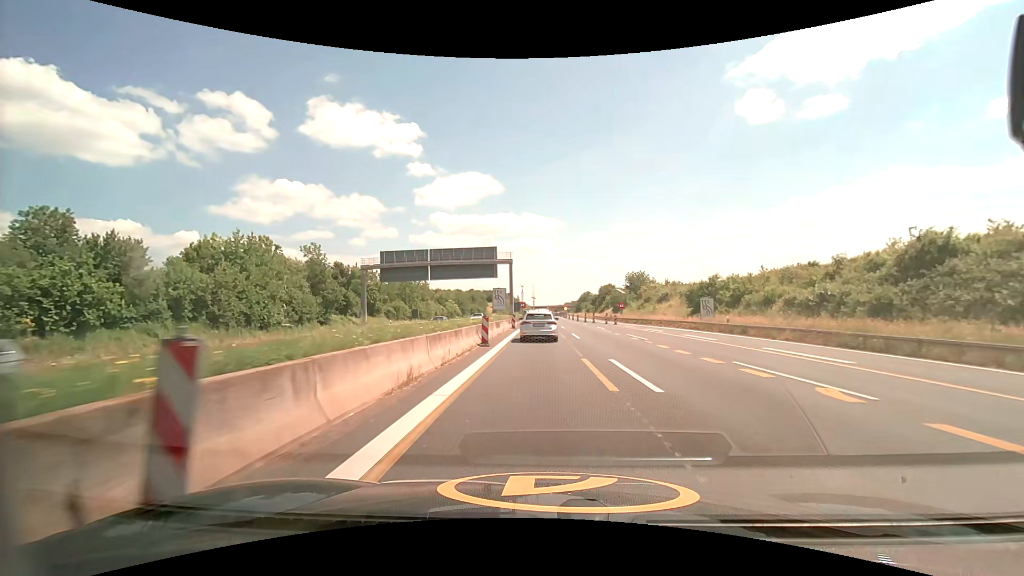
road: motorway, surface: asphalt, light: Day
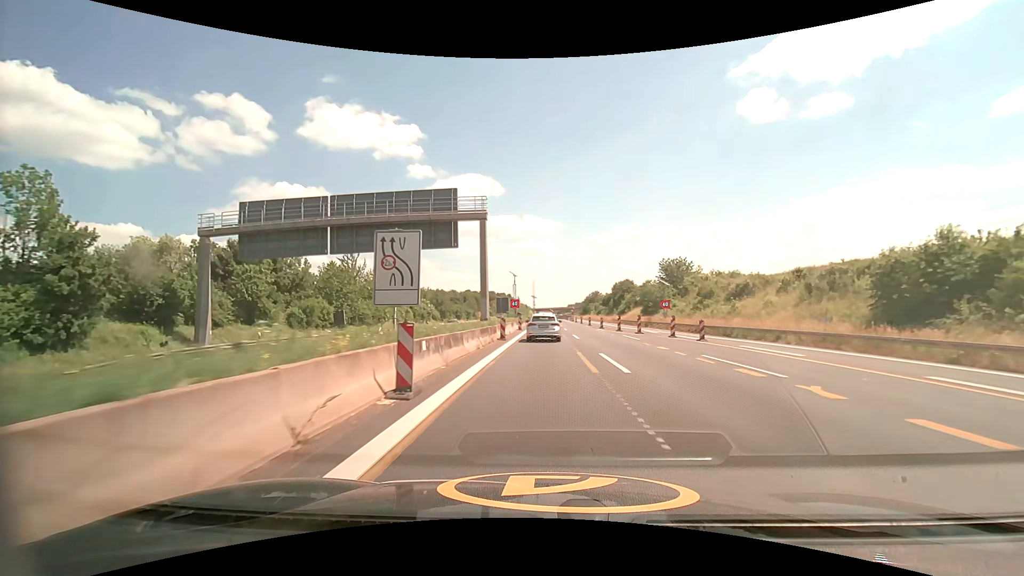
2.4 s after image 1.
(-0.1, +33.1) m; 0°
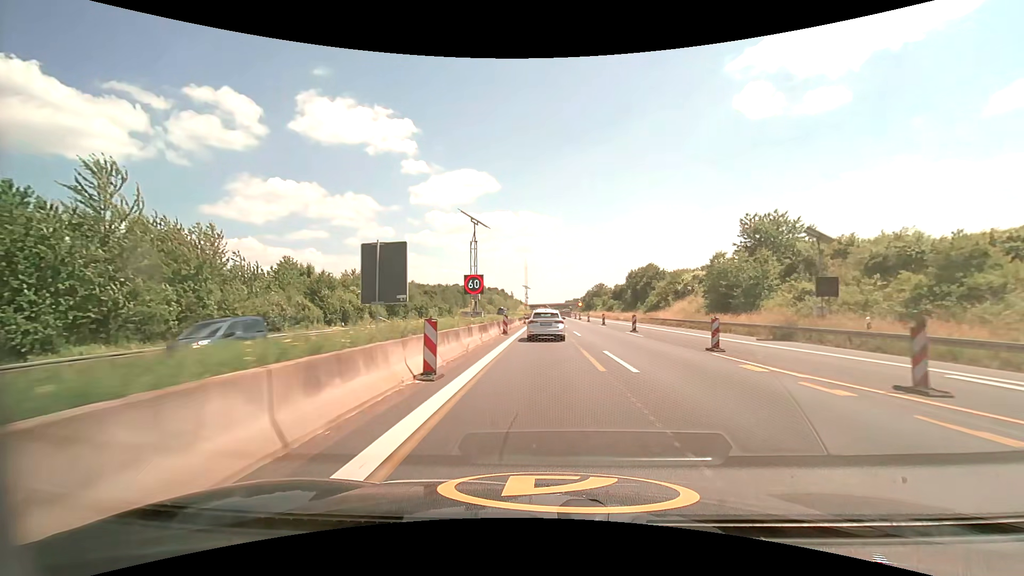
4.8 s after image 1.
(+0.1, +36.4) m; 0°
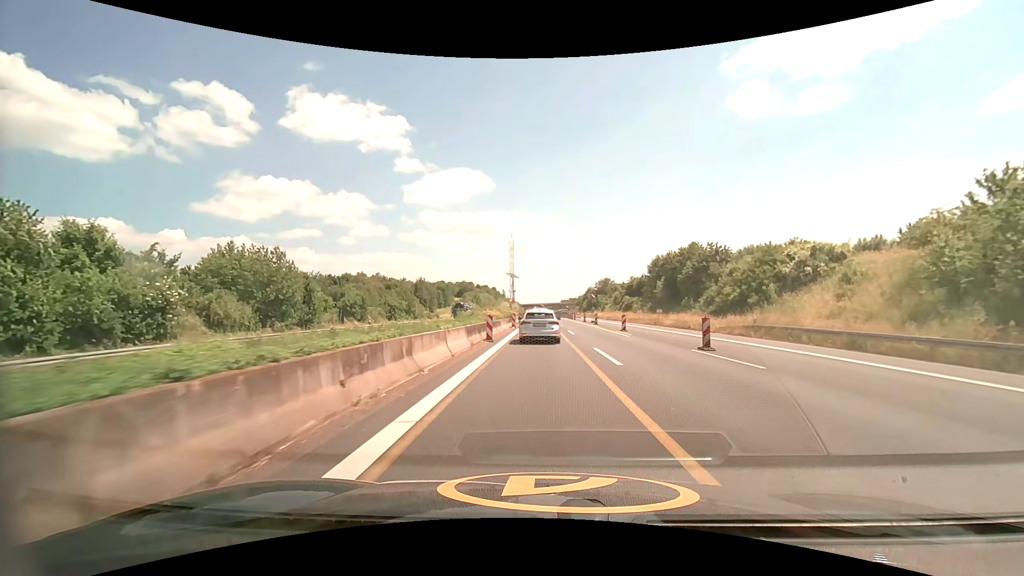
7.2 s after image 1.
(+0.1, +33.7) m; 0°
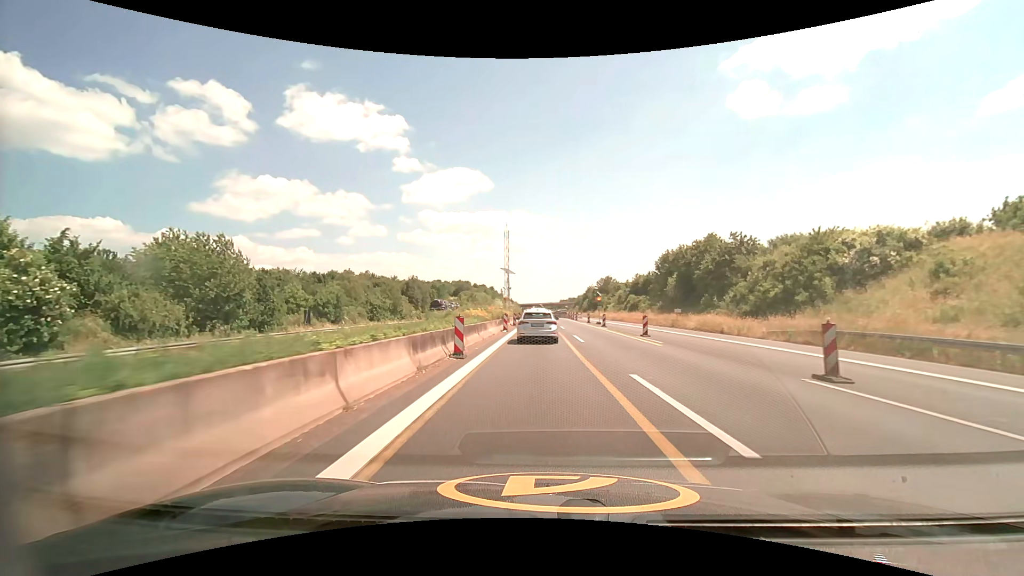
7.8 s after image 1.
(0.0, +8.0) m; 0°
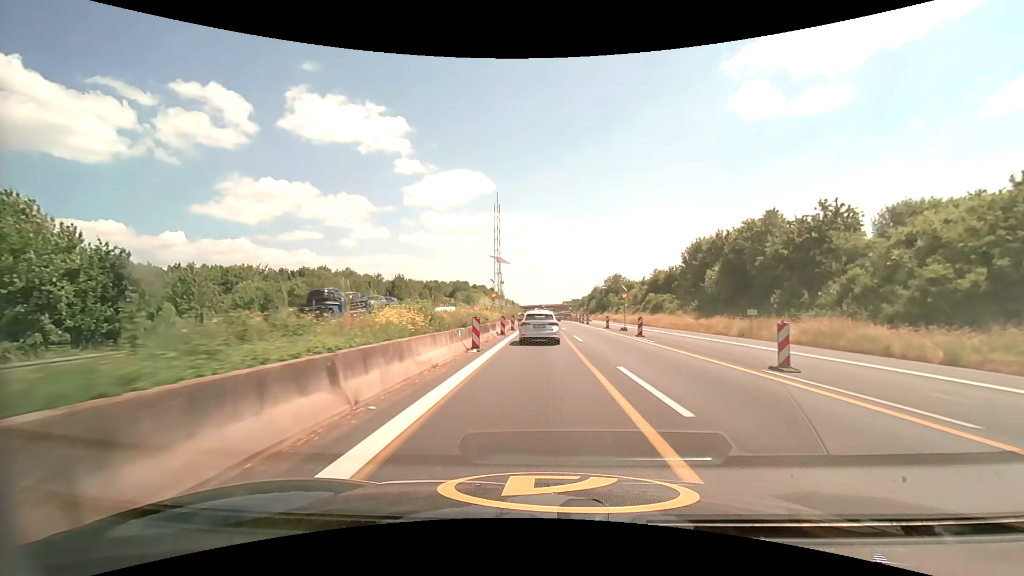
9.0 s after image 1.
(0.0, +16.1) m; 0°
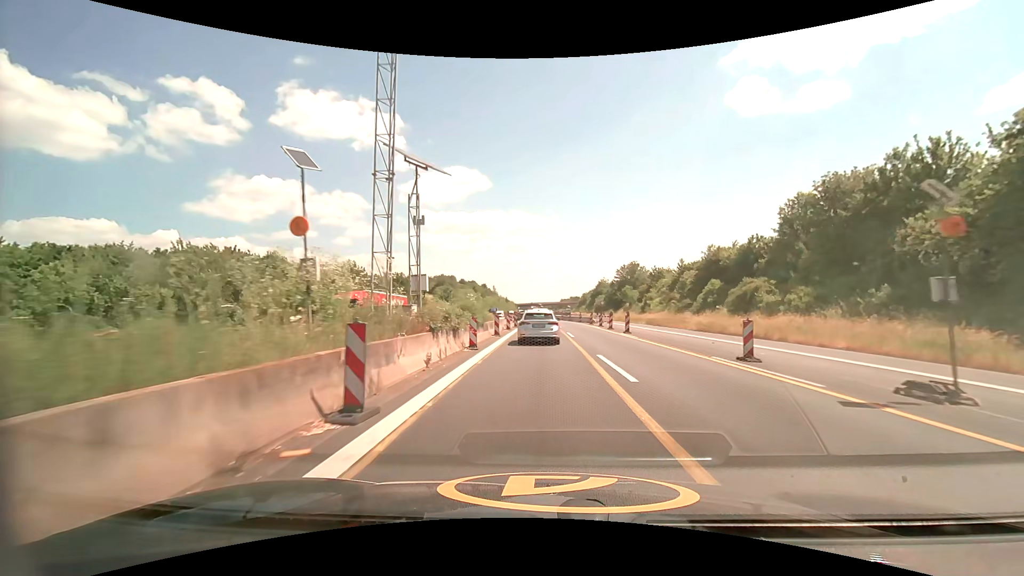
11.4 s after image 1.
(0.0, +32.6) m; 0°
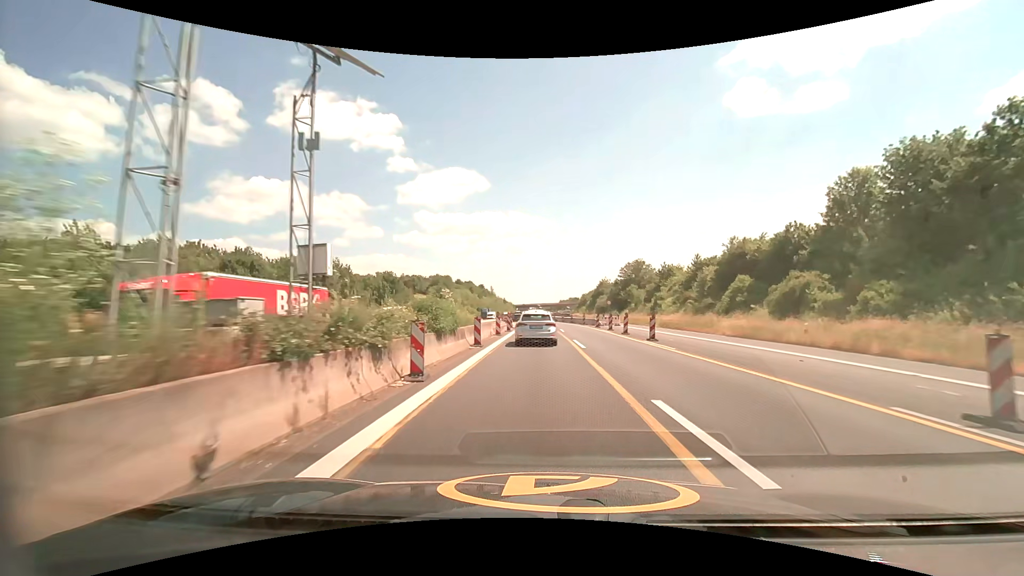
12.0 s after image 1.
(0.0, +8.0) m; 0°
(0, +10) (0, +20) (0, +30) (0, +40) (-1, +50) (-1, +60) (-2, +70) (-3, +80) (-4, +90) (-5, +100) m
